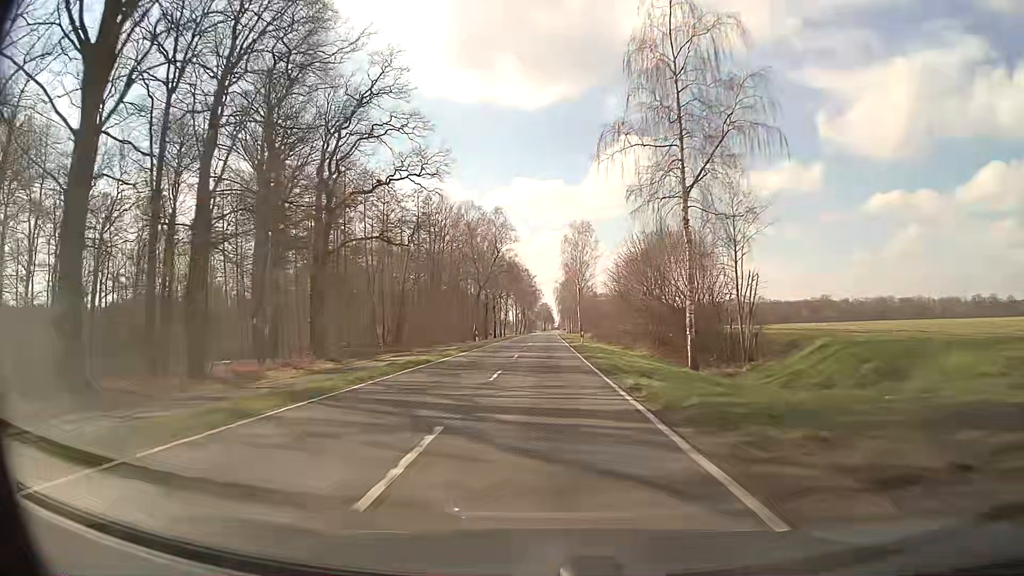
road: secondary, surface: asphalt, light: Day
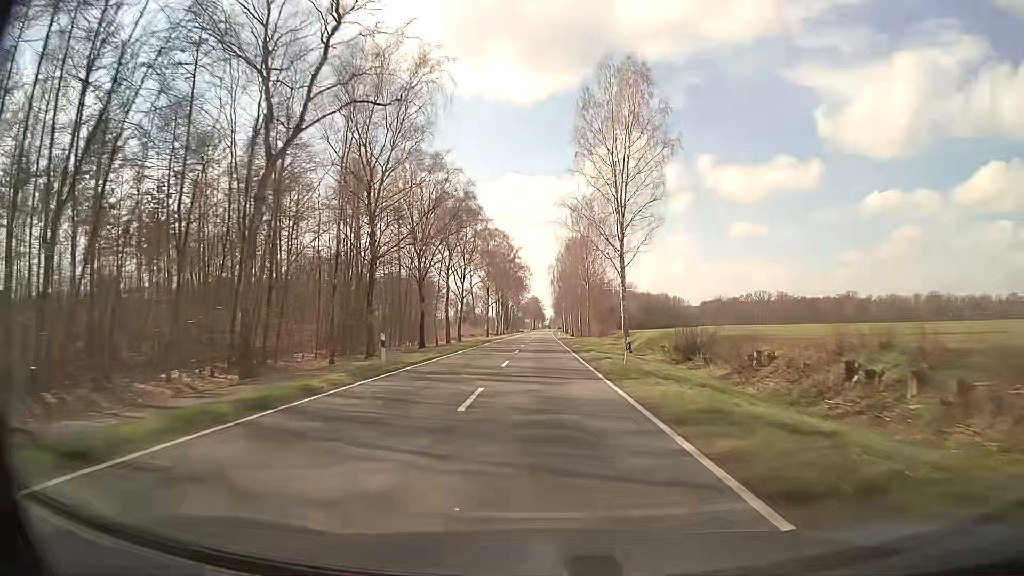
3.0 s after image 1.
(+0.3, +78.9) m; +1°
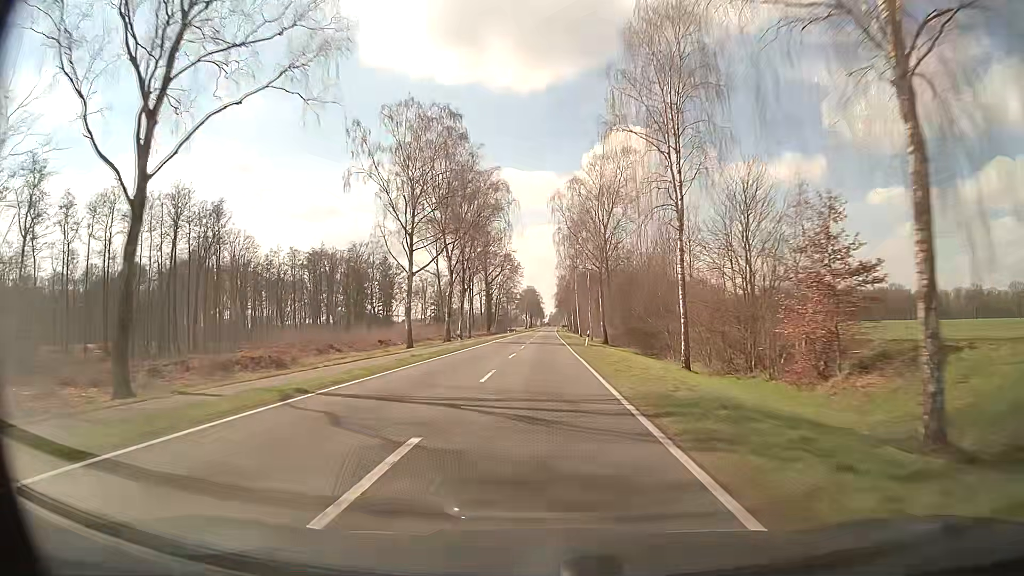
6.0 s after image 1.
(+0.2, +79.2) m; 0°
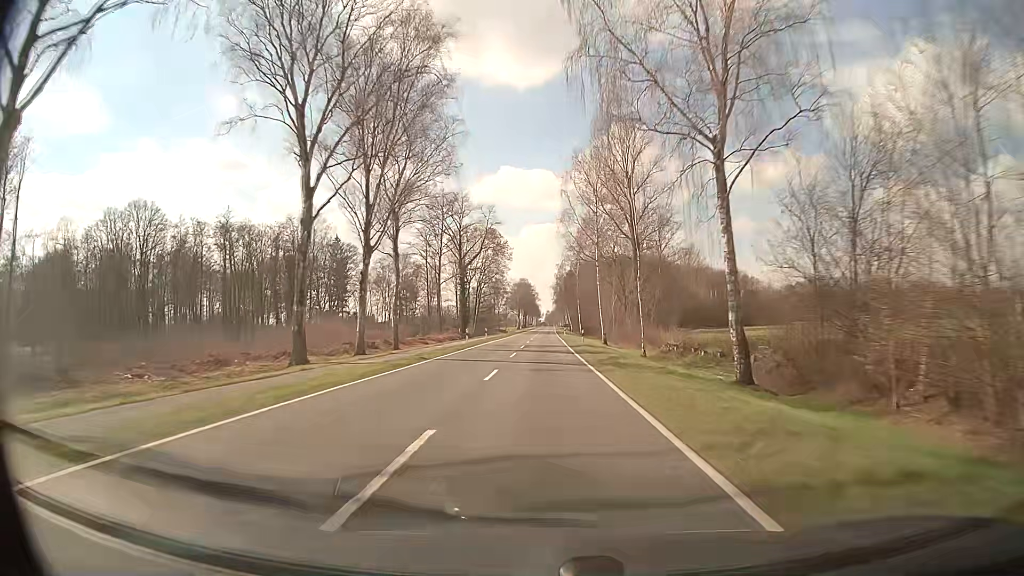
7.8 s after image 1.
(-0.1, +47.6) m; 0°
